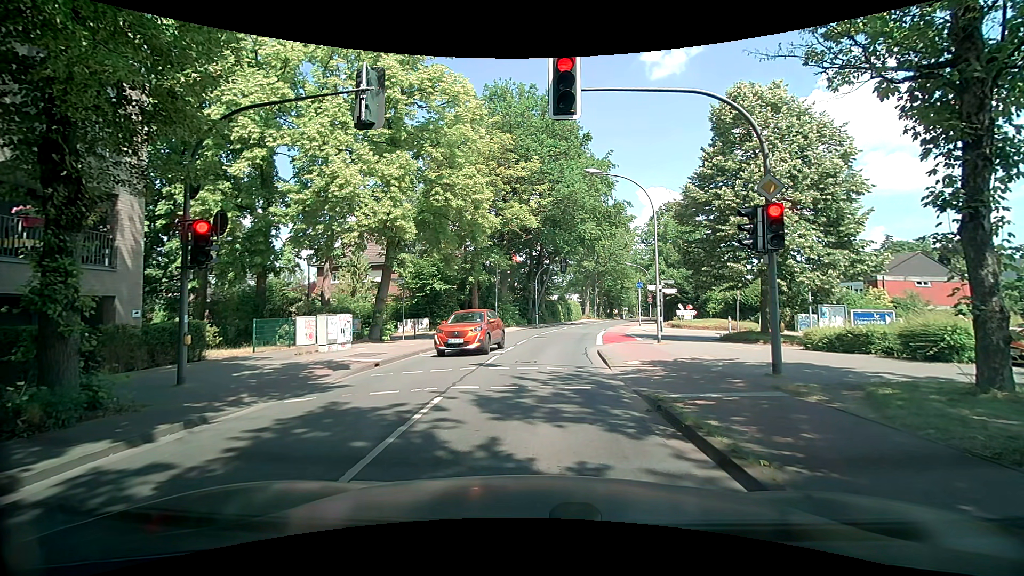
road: tertiary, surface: asphalt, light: Day
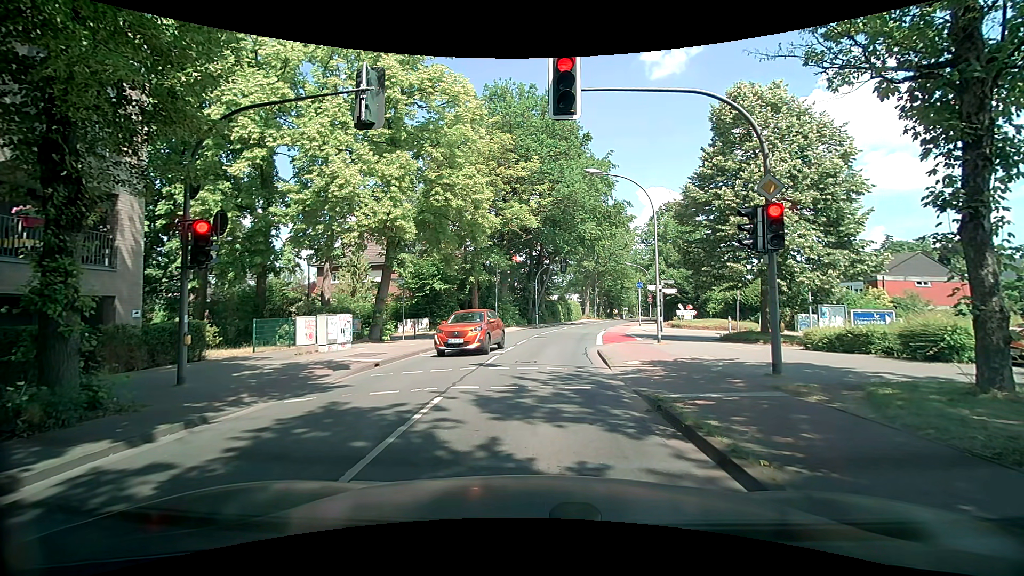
(0.0, 0.0) m; 0°
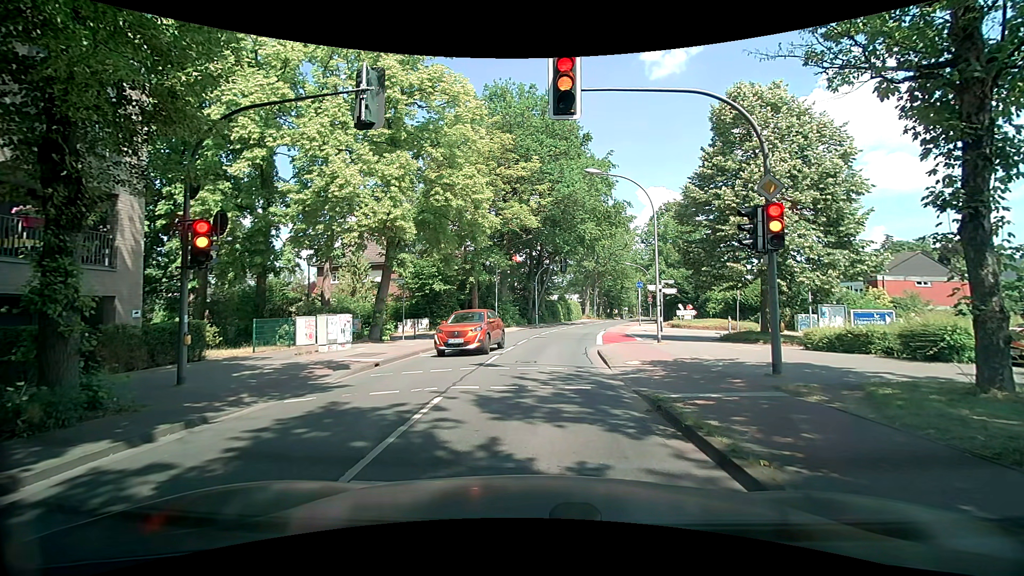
(0.0, 0.0) m; 0°
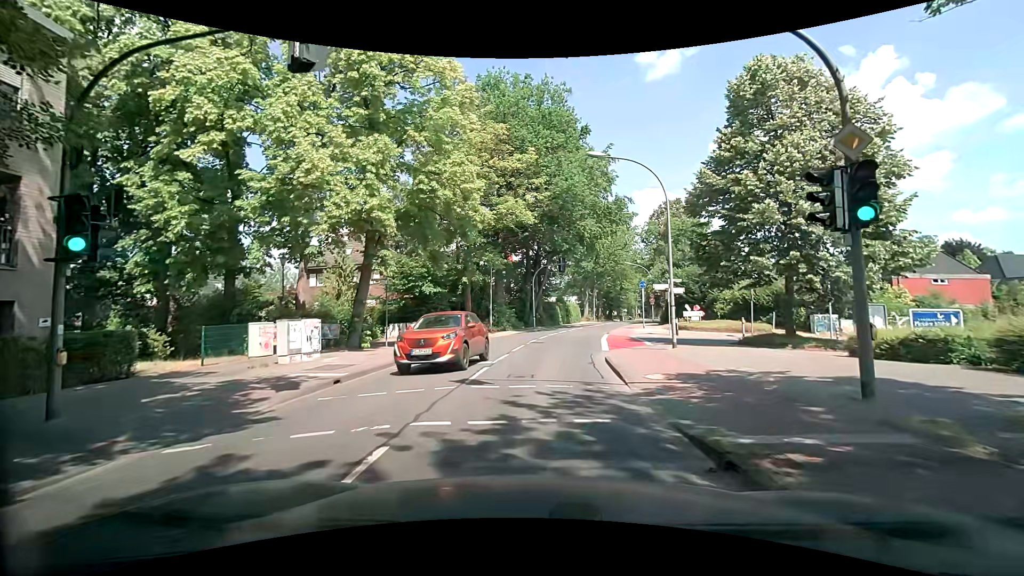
(+0.1, +3.0) m; +1°
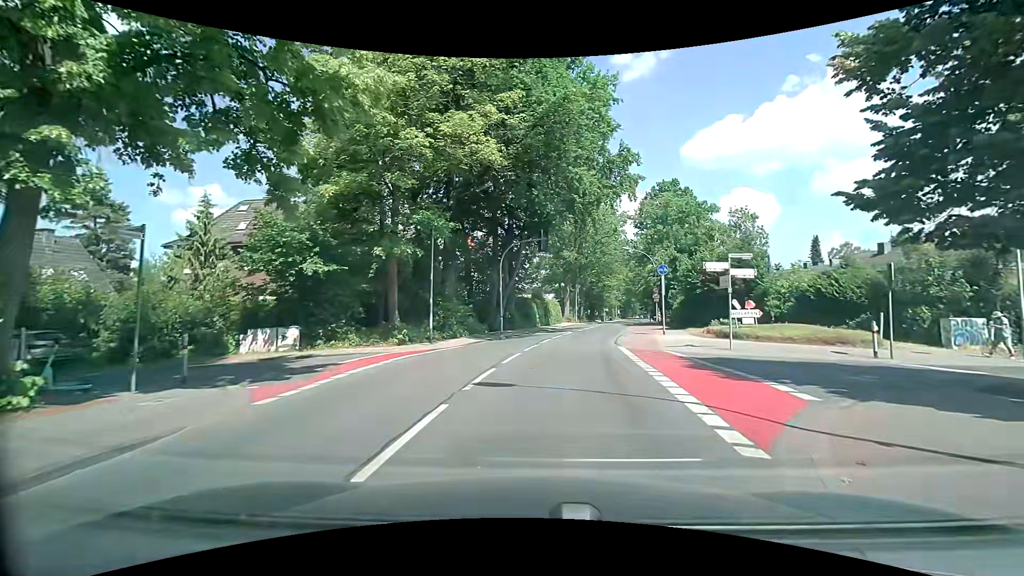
(+0.7, +15.2) m; +5°
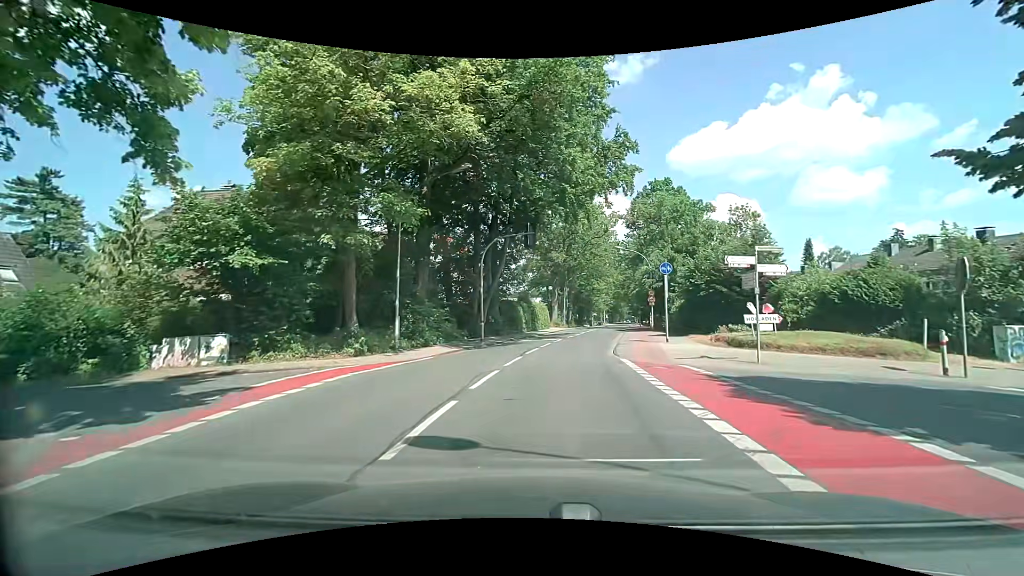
(0.0, +3.8) m; +1°
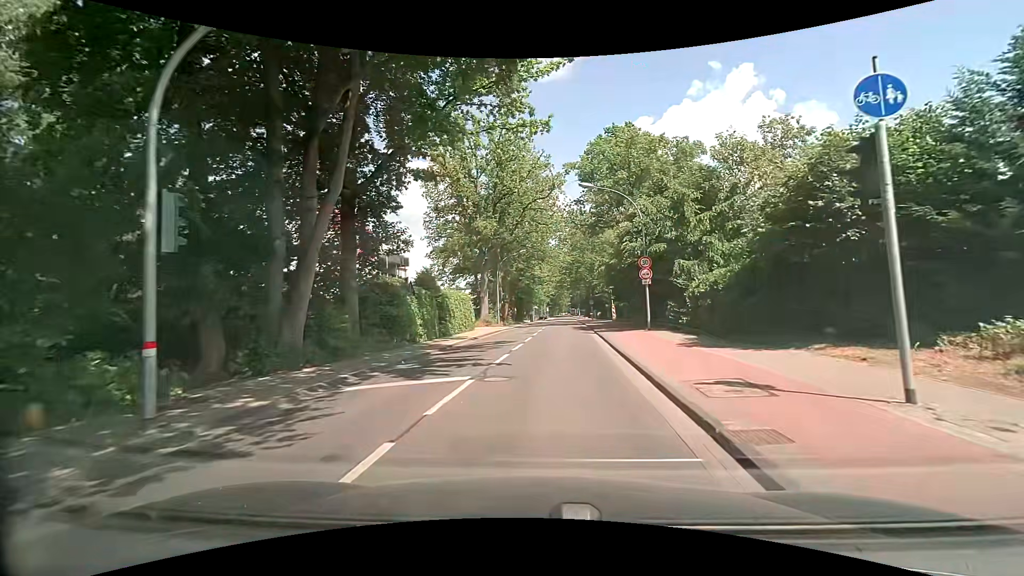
(+1.4, +20.4) m; +8°
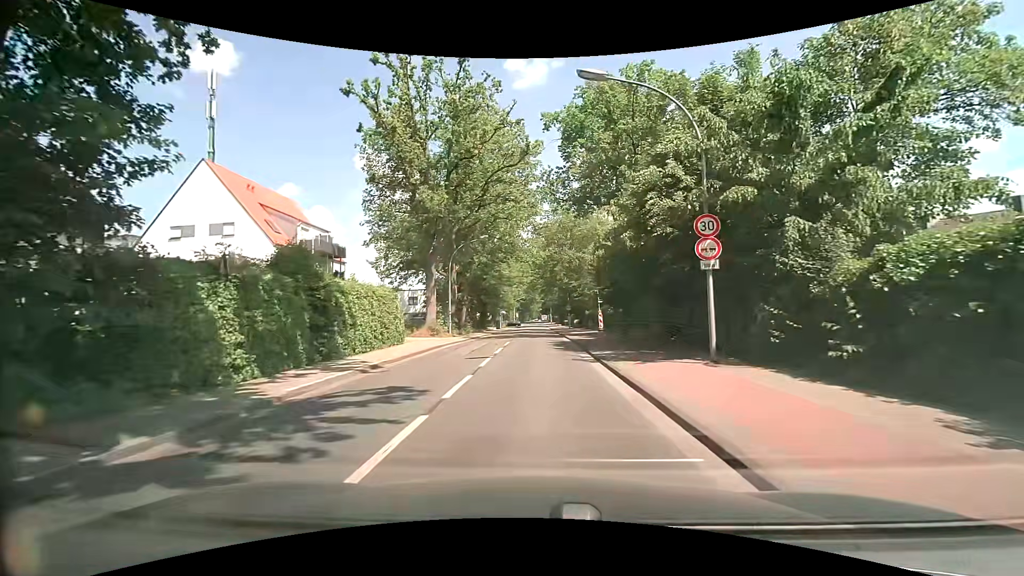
(+0.2, +12.9) m; +3°
(0, +10) (0, +20) (0, +30) (0, +40) (0, +50) (0, +60) (0, +70) (0, +80) (0, +90) (0, +100) m
